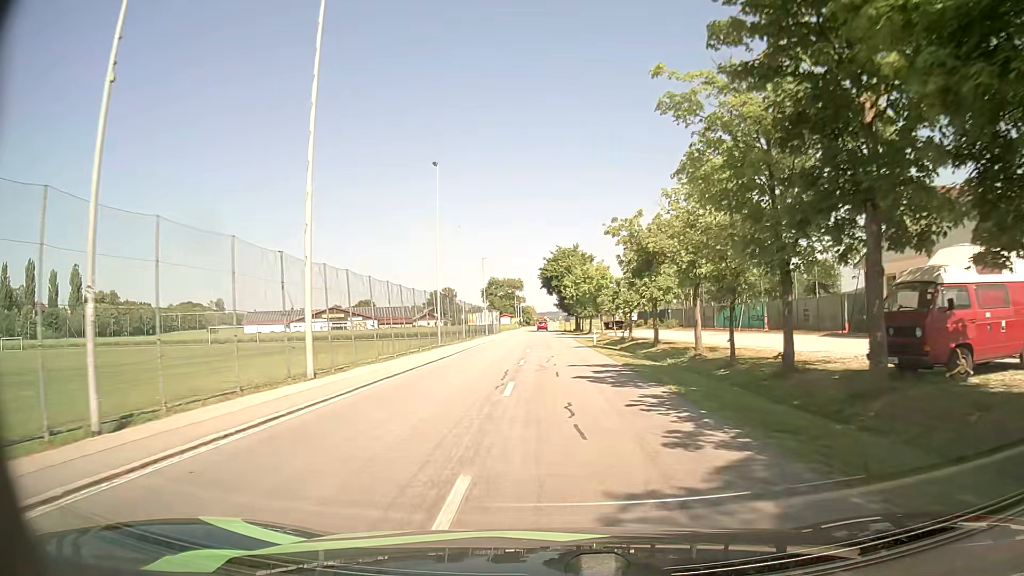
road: tertiary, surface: asphalt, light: Day
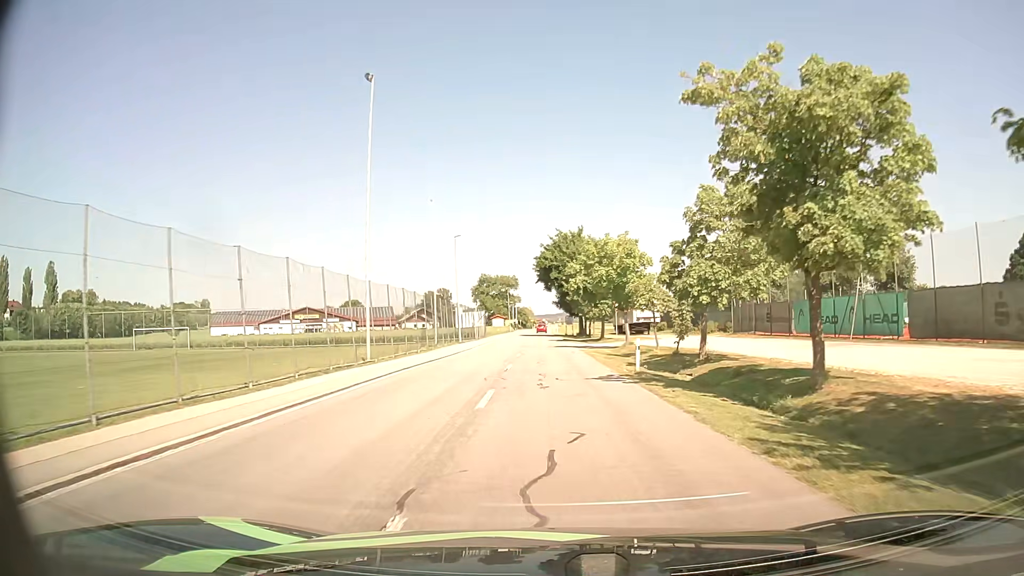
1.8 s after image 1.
(0.0, +19.6) m; 0°
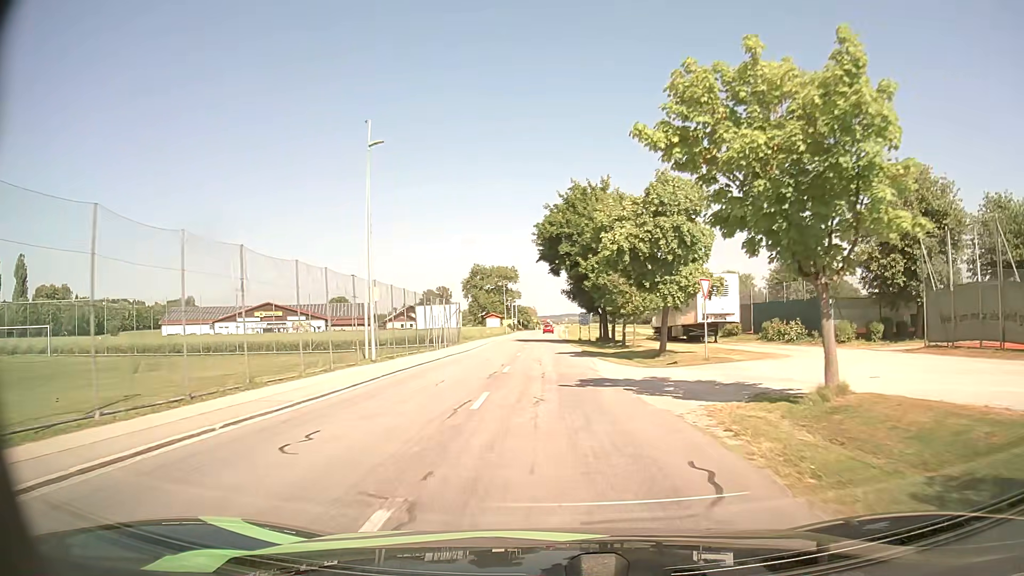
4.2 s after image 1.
(-0.2, +27.0) m; 0°
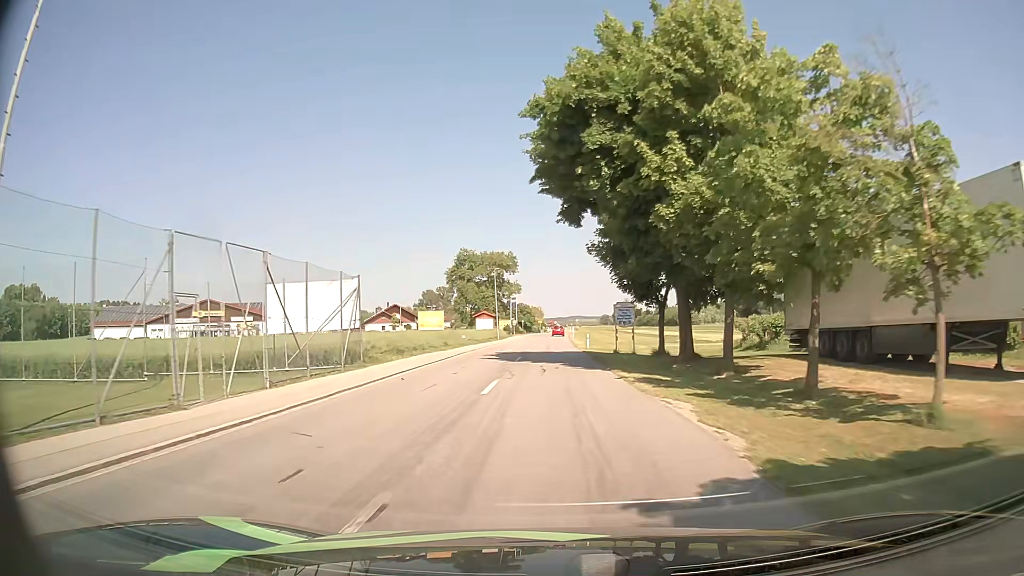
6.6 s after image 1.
(-0.2, +29.7) m; -1°
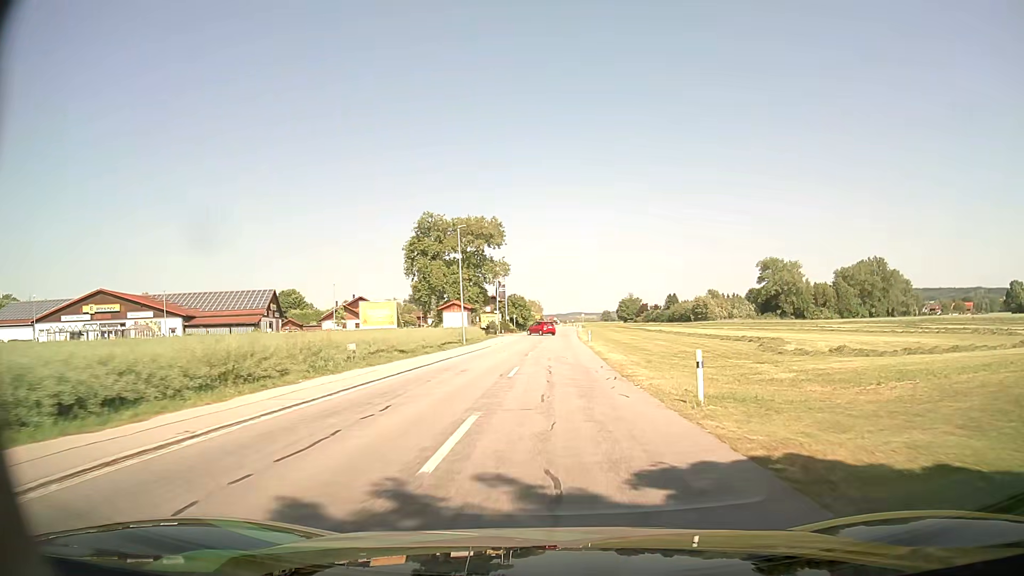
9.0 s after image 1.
(+0.1, +31.7) m; +1°
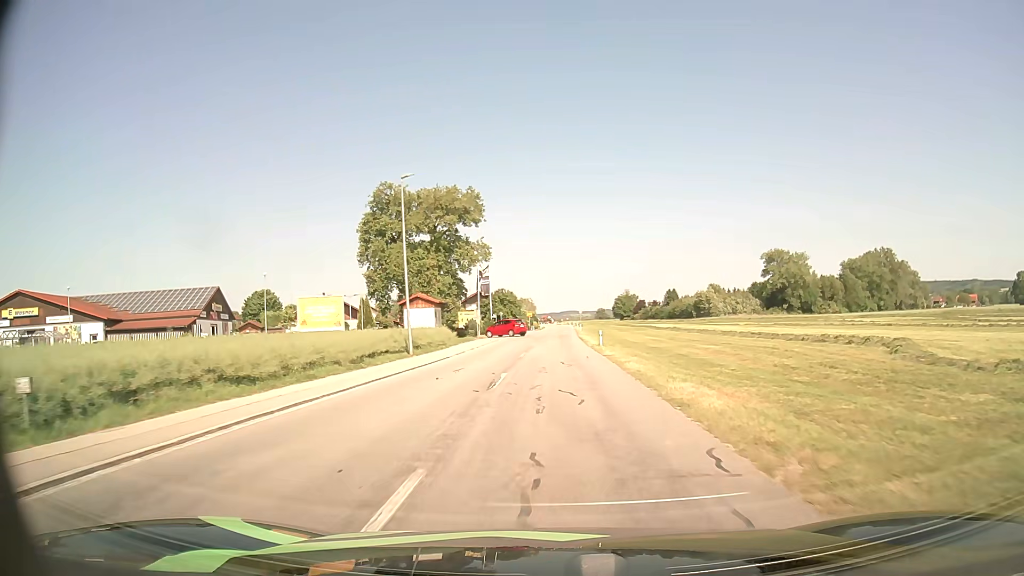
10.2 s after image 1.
(0.0, +16.1) m; 0°
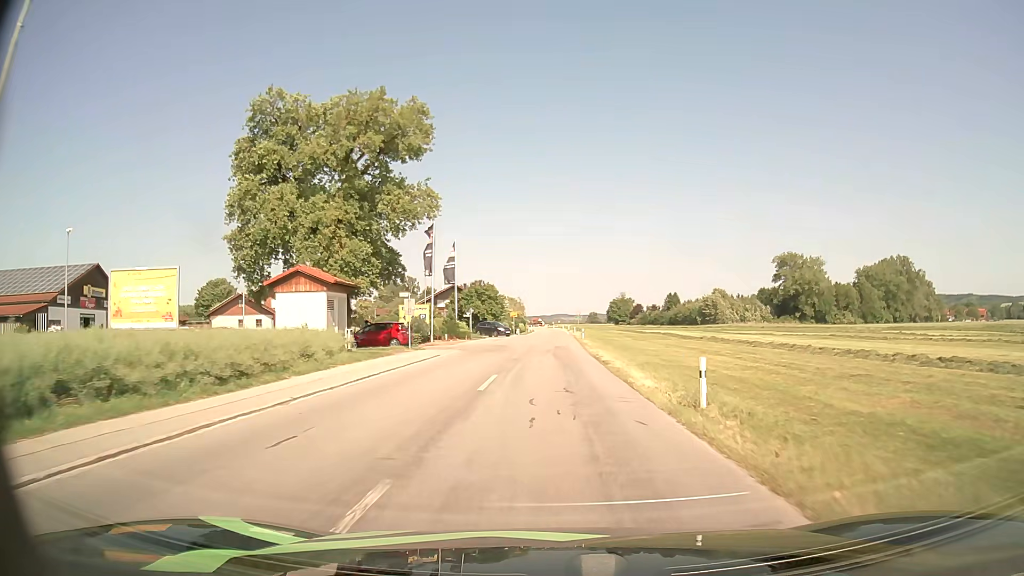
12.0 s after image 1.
(+0.2, +24.6) m; +1°
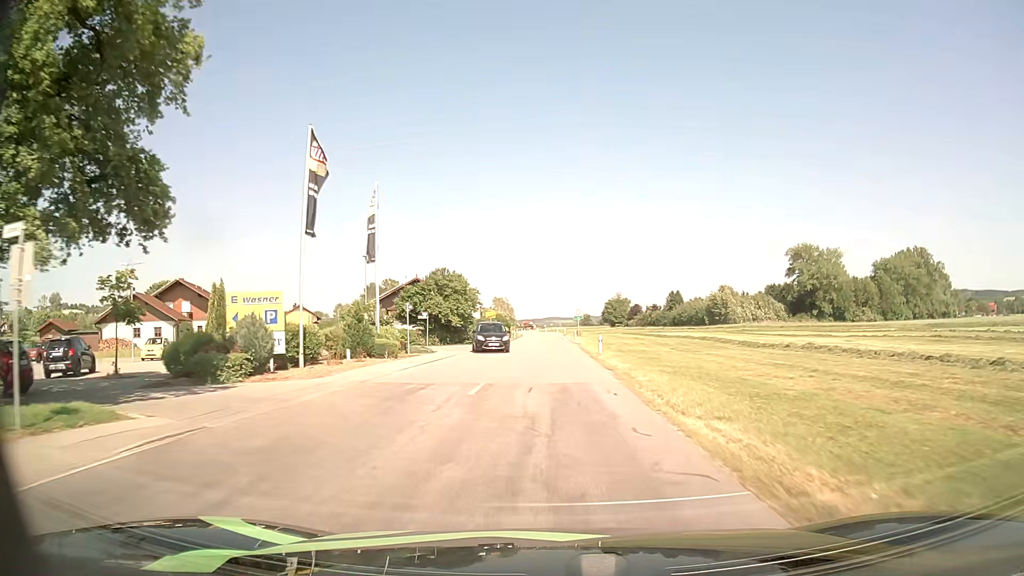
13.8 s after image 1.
(+0.1, +24.9) m; +1°
(0, +10) (0, +20) (0, +30) (0, +40) (0, +50) (0, +60) (0, +70) (0, +80) (0, +90) (0, +100) m
